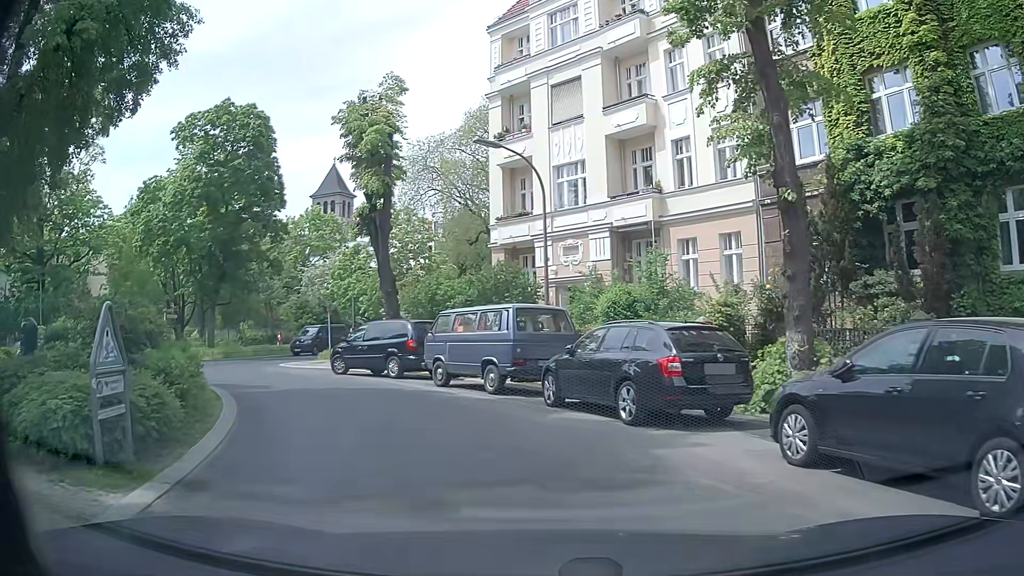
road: residential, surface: asphalt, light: Day
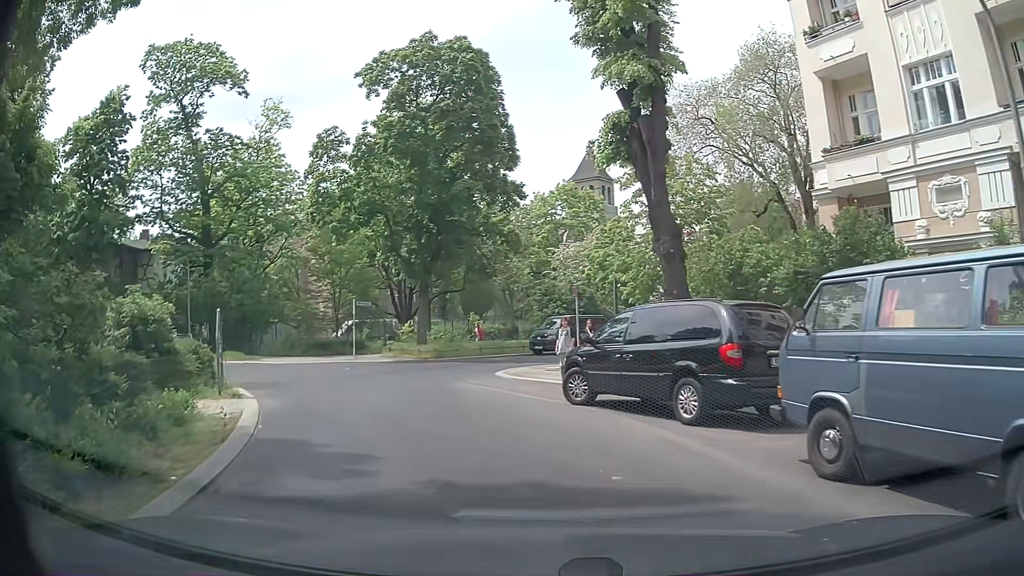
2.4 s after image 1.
(-1.9, +10.6) m; -22°
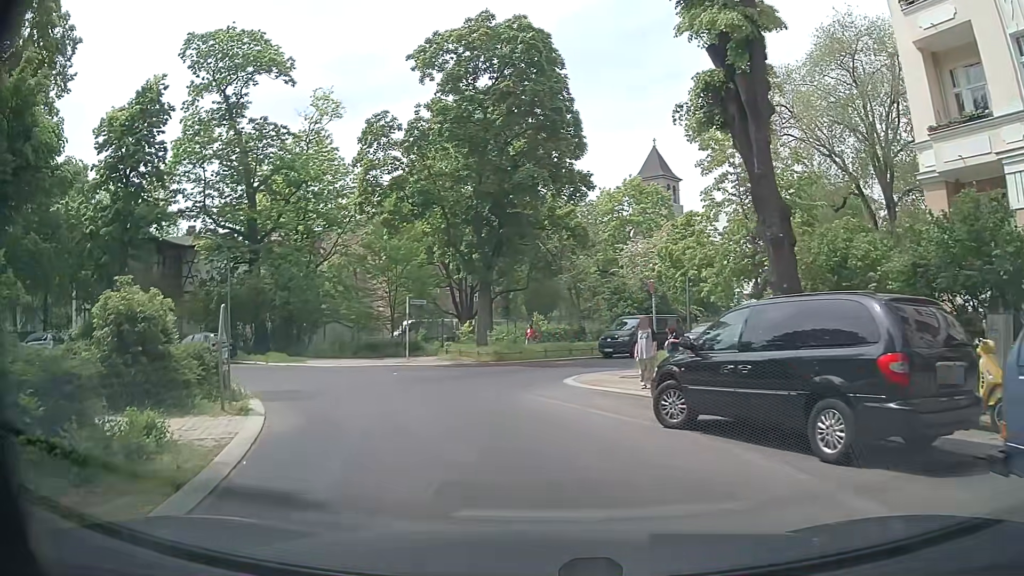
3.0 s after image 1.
(-0.1, +2.7) m; -3°
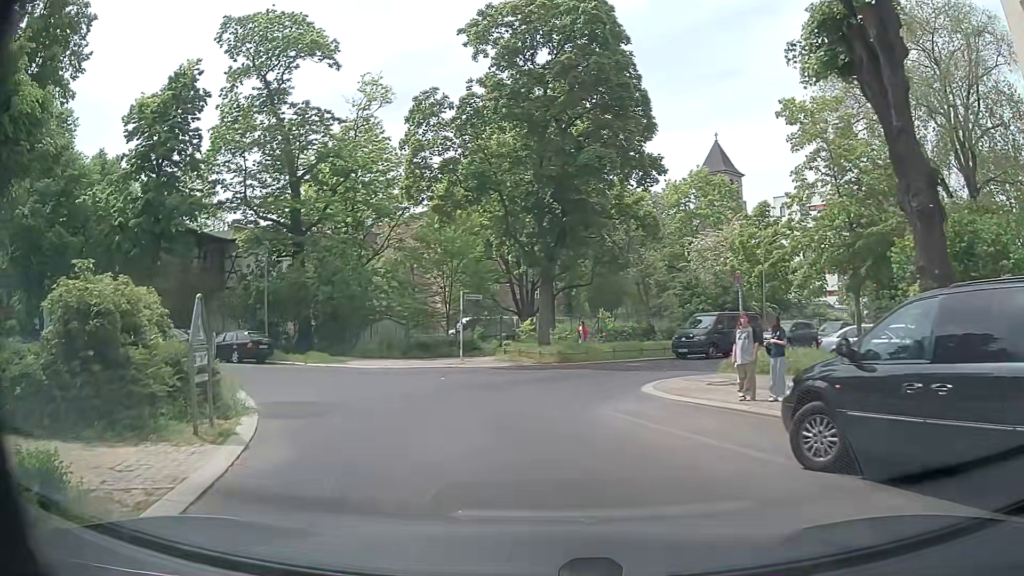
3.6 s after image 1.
(-0.2, +3.0) m; -7°
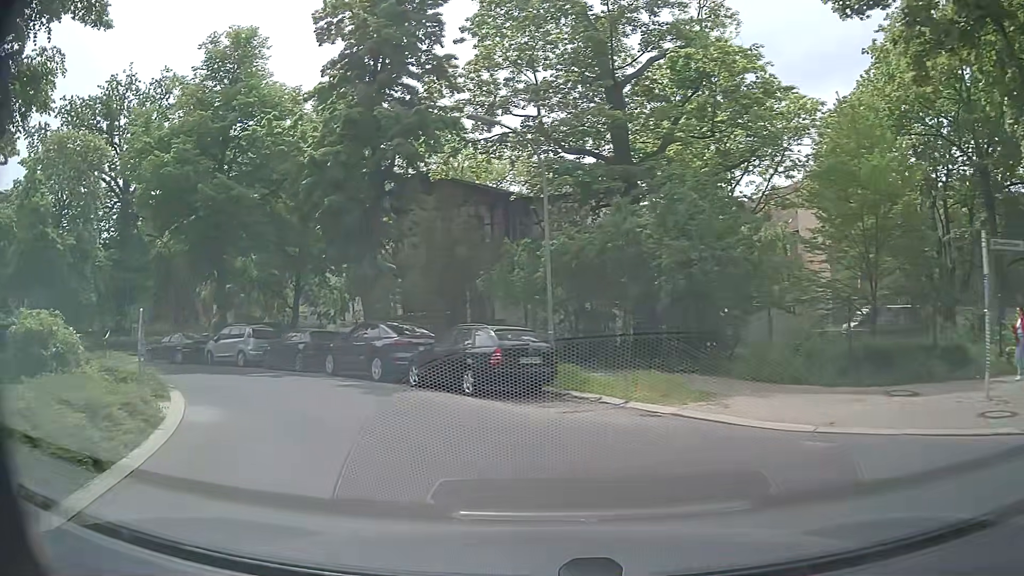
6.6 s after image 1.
(-4.2, +16.3) m; -31°
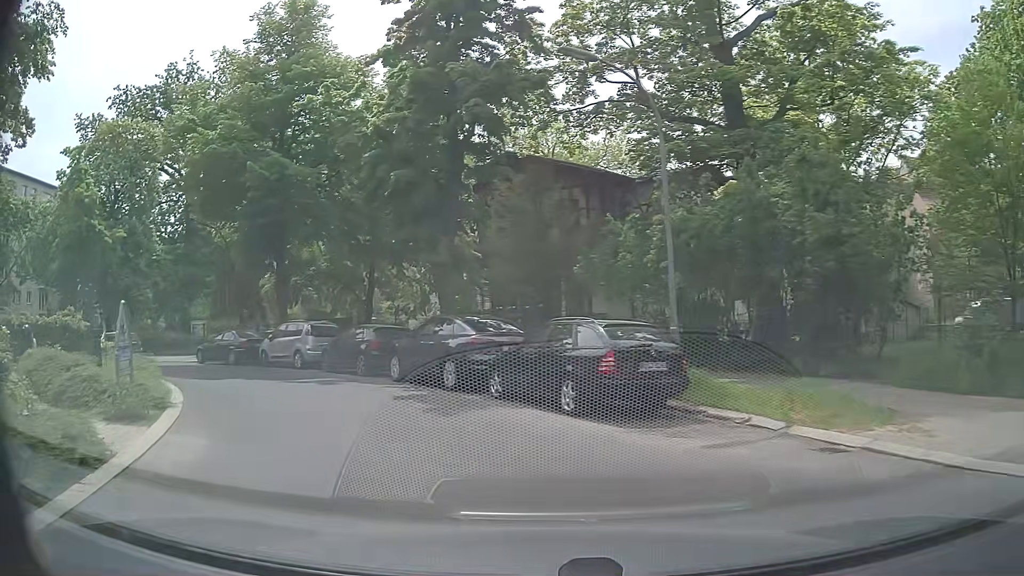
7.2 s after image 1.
(-0.2, +3.7) m; -8°
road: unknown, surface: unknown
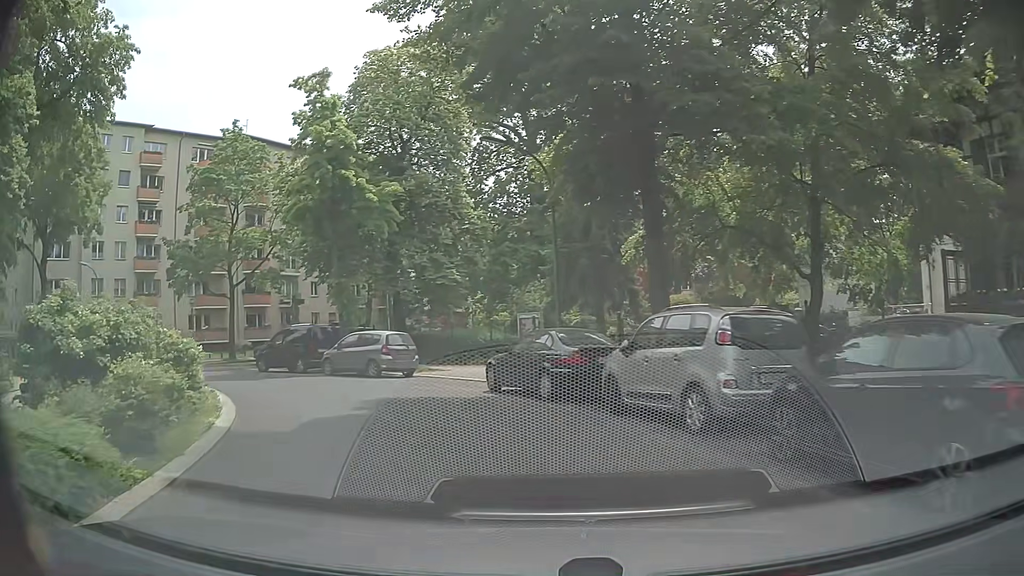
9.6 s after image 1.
(-4.2, +13.9) m; -32°
